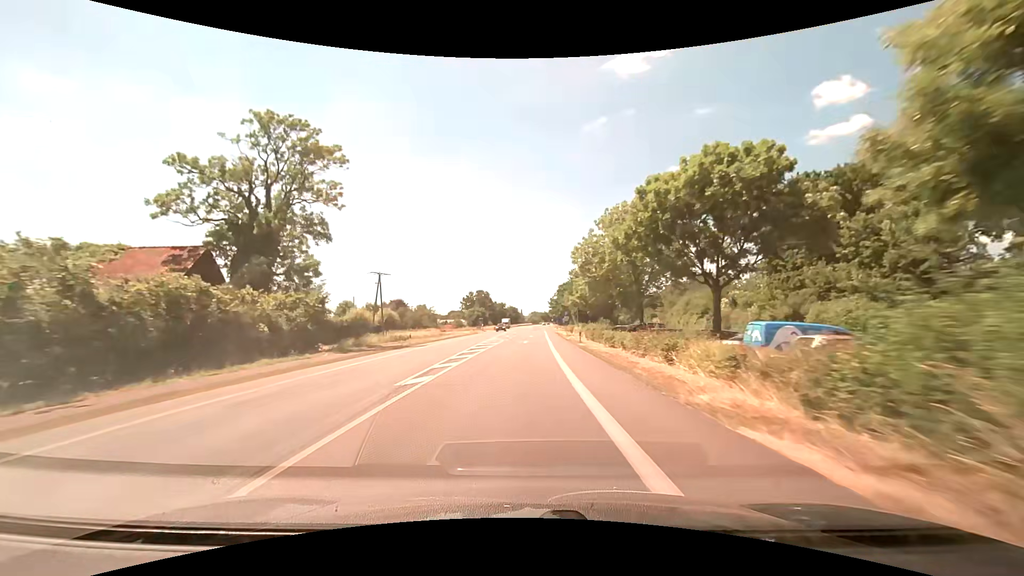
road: primary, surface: asphalt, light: Day
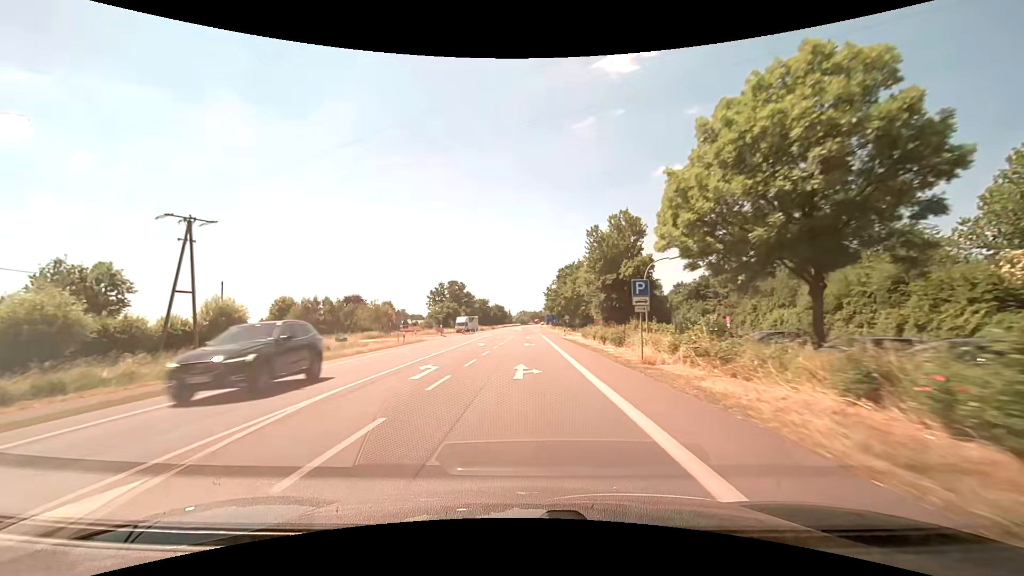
(+0.6, +44.6) m; +2°
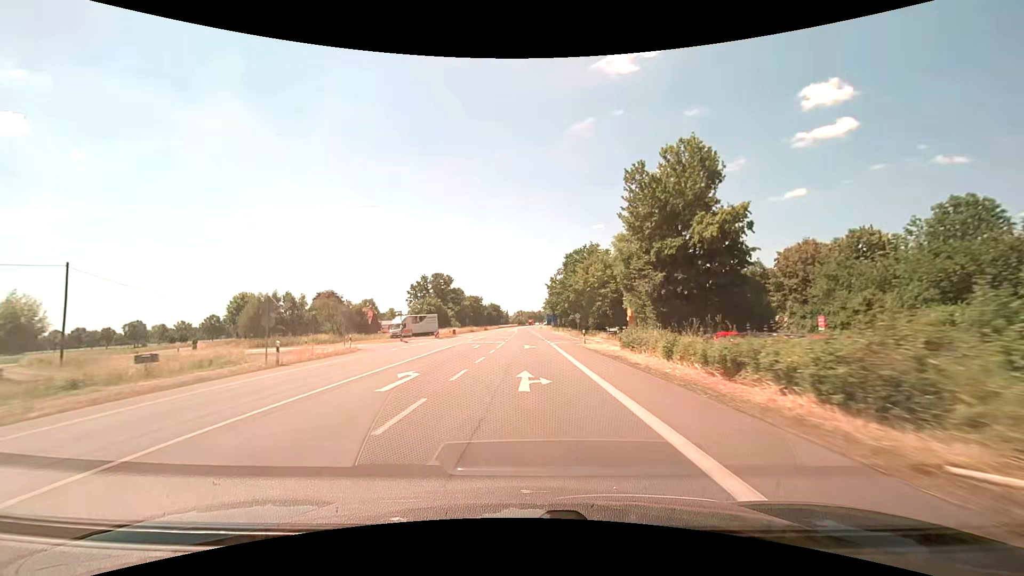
(0.0, +22.3) m; 0°
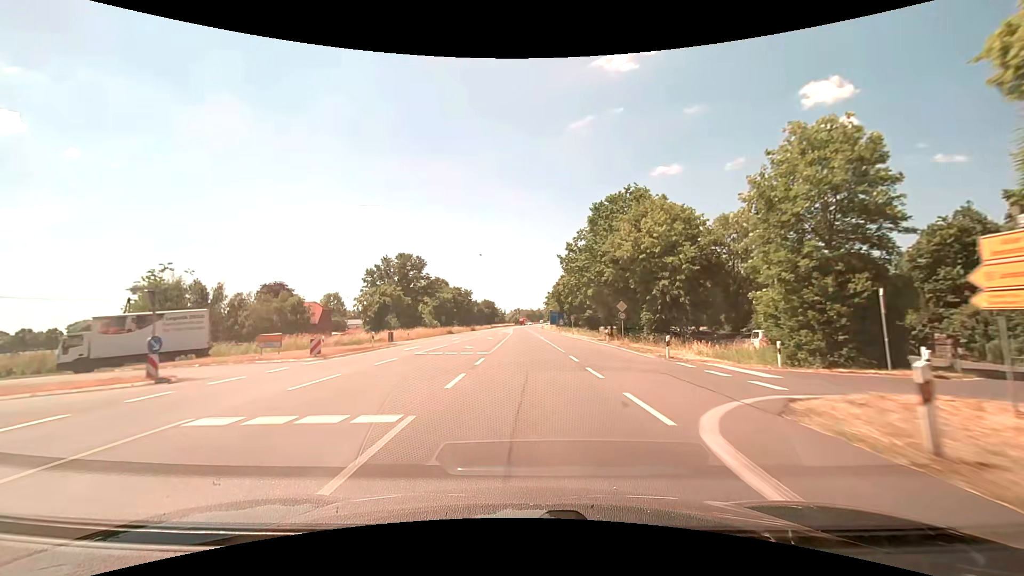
(-0.1, +33.4) m; 0°
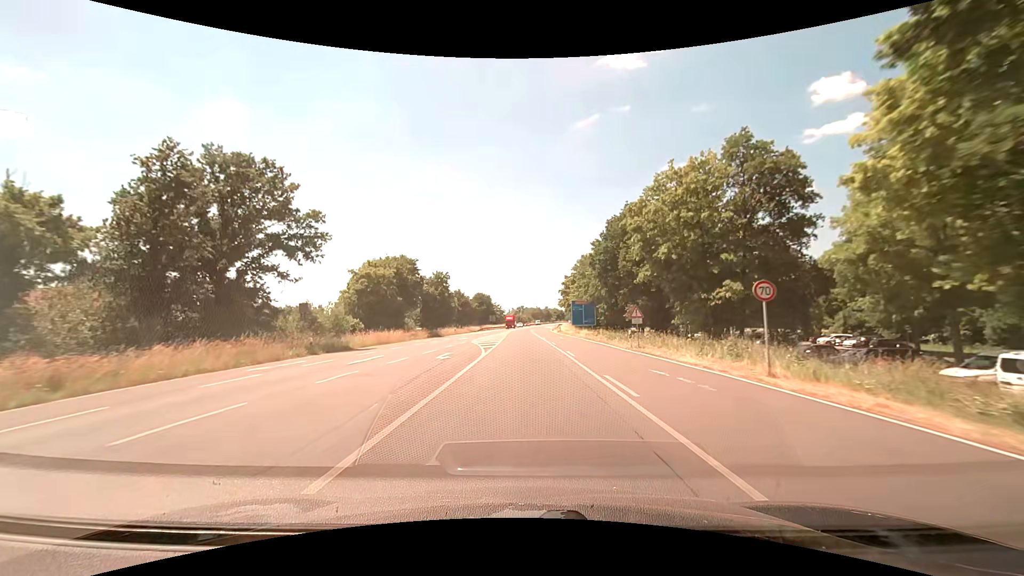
(+0.2, +55.7) m; 0°
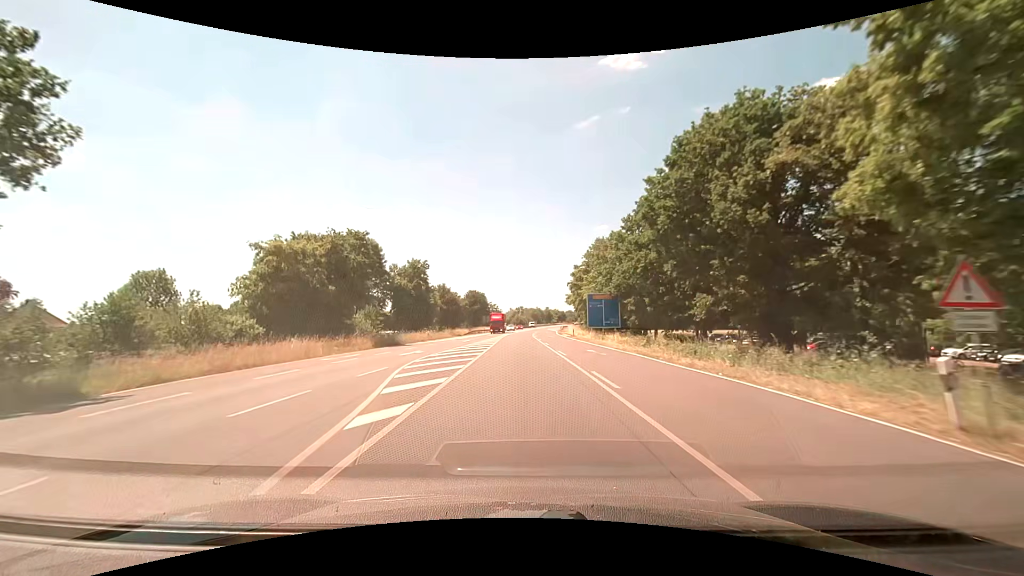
(0.0, +22.3) m; 0°
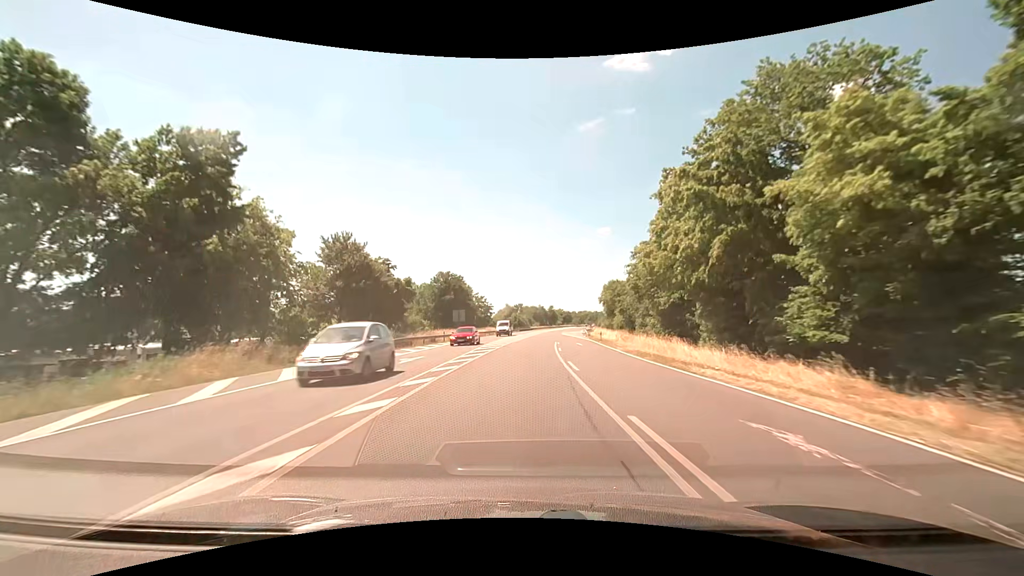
(0.0, +55.5) m; 0°
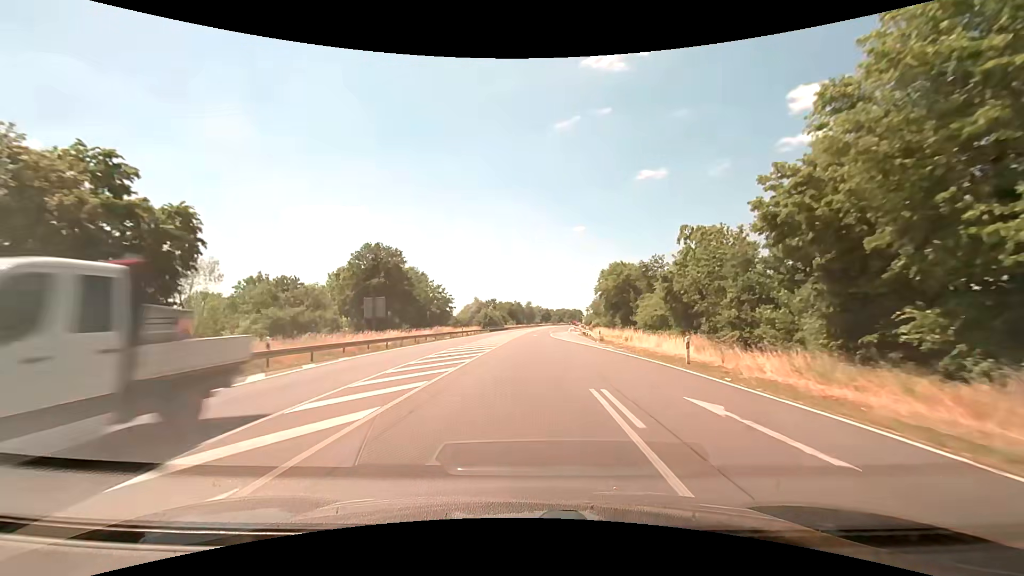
(+0.8, +33.2) m; +3°
(0, +10) (0, +20) (0, +30) (+1, +40) (+1, +50) (+2, +60) (+3, +70) (+4, +80) (+4, +90) (+5, +100) m
